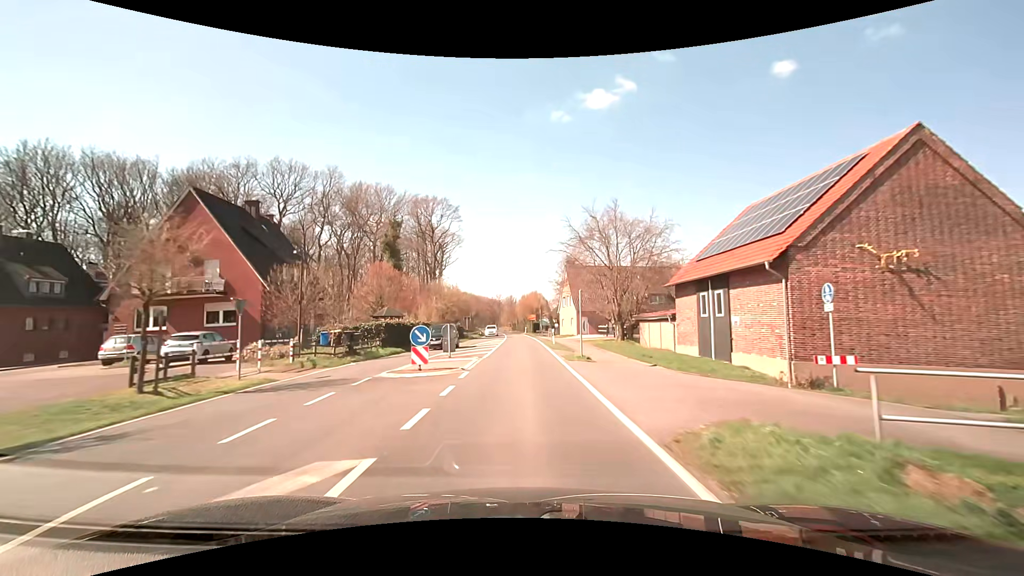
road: secondary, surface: asphalt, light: Day
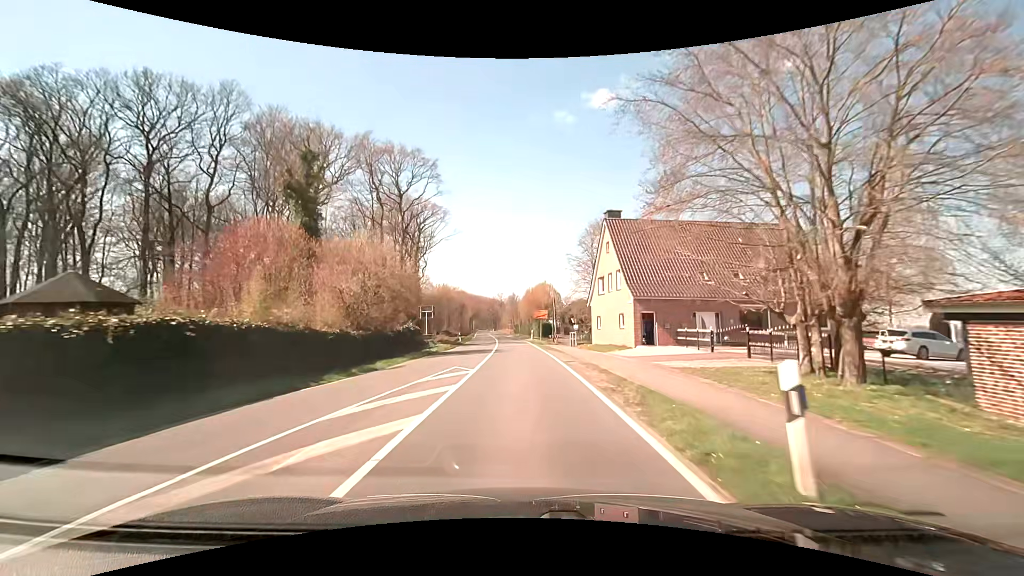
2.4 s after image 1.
(-0.2, +30.4) m; 0°
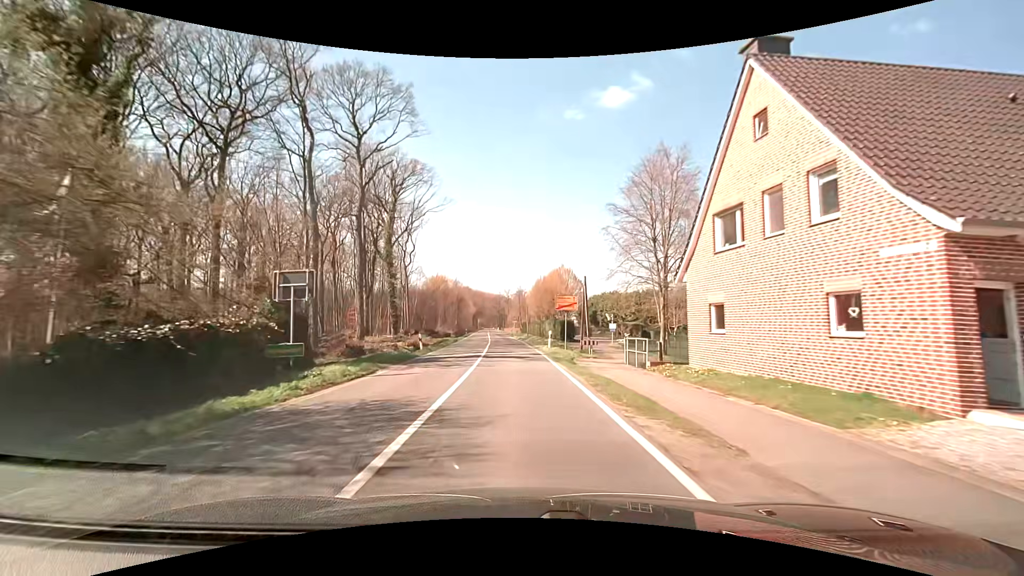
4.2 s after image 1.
(-0.2, +22.8) m; -1°
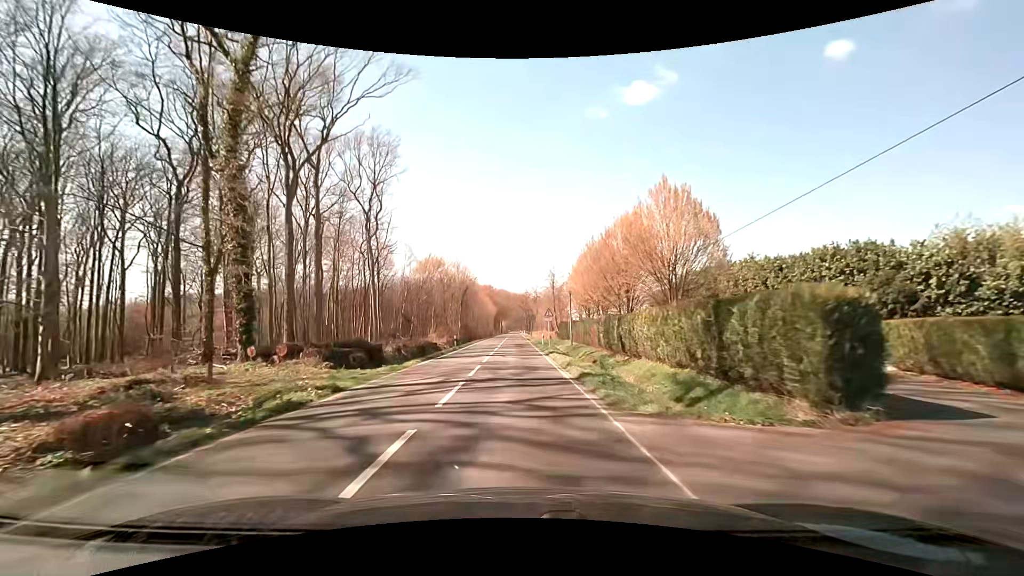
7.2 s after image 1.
(-1.1, +40.2) m; -3°
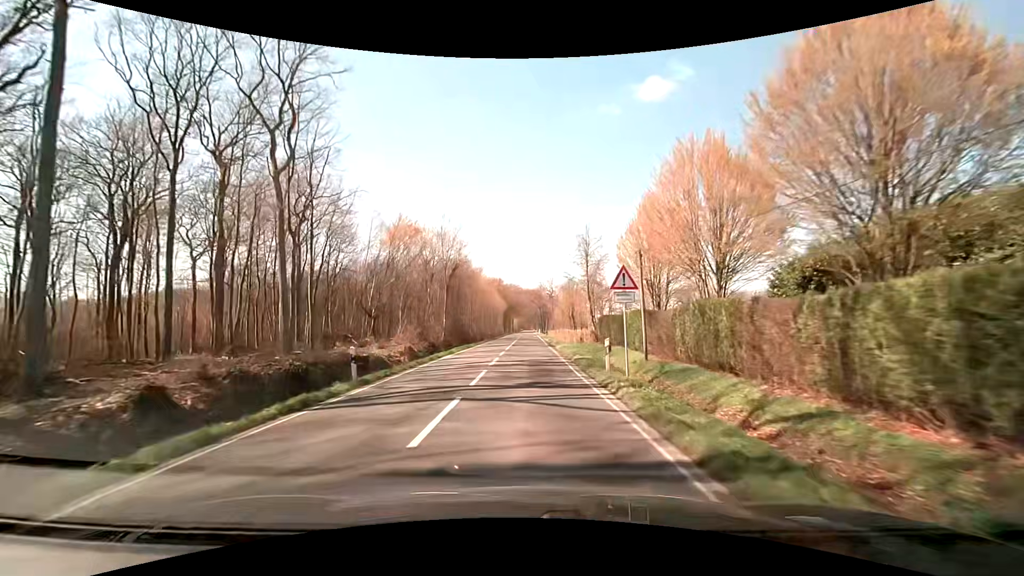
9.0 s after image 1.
(-0.5, +27.5) m; -2°
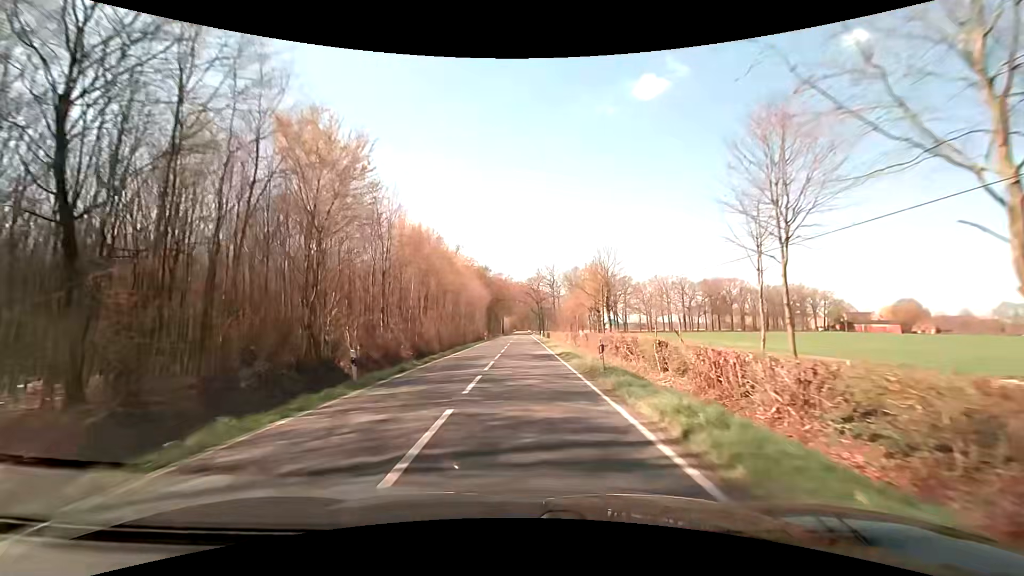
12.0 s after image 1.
(0.0, +50.0) m; 0°
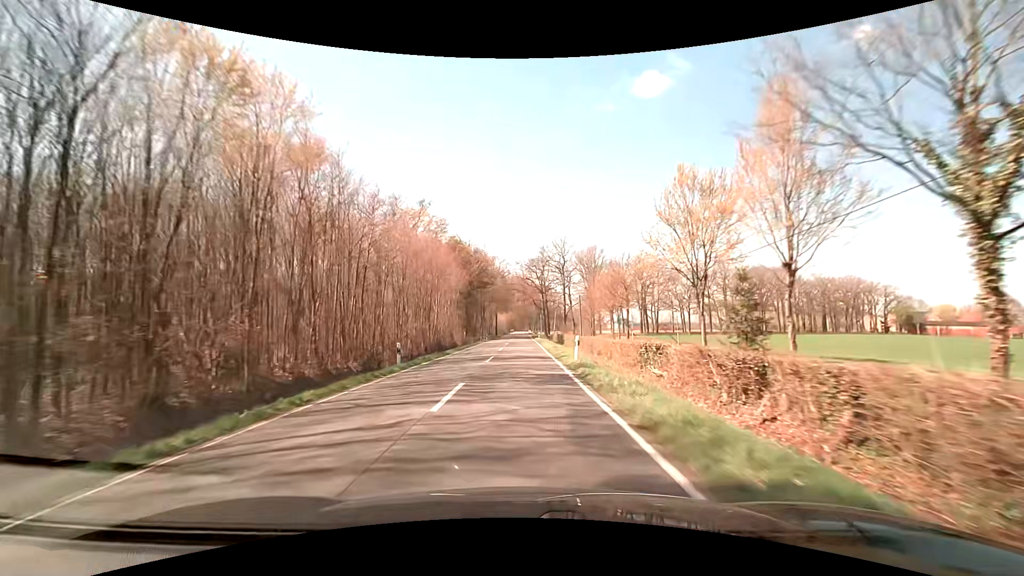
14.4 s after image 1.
(+0.2, +45.0) m; 0°
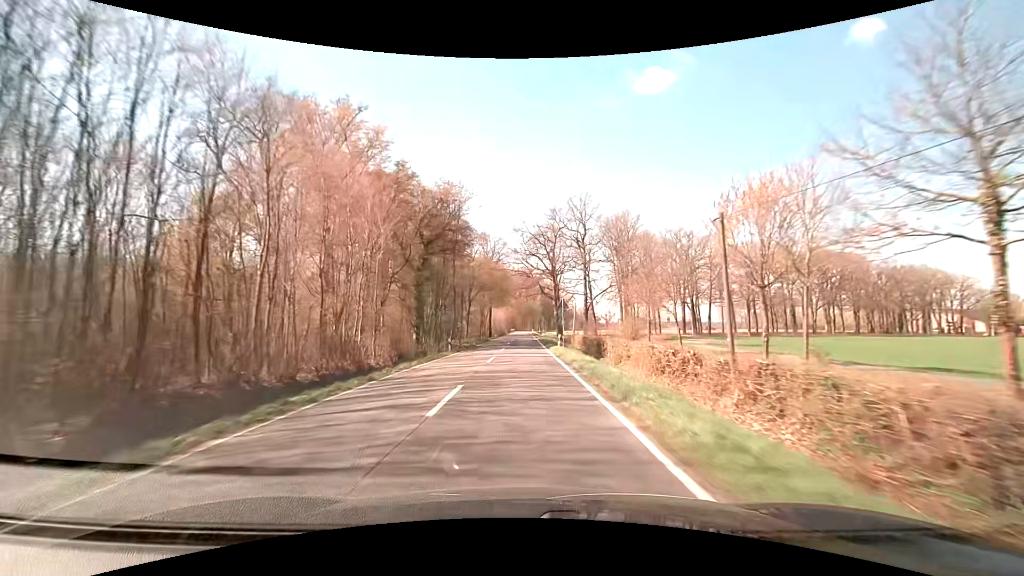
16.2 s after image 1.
(-0.2, +37.1) m; 0°
(0, +10) (0, +20) (0, +30) (0, +40) (0, +50) (0, +60) (0, +70) (0, +80) (0, +90) (0, +100) m
